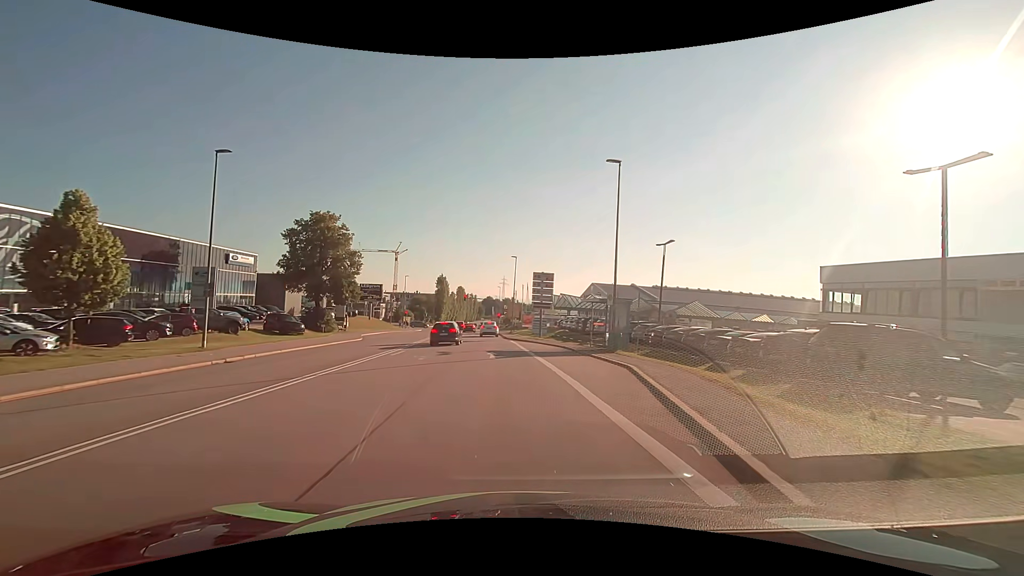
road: secondary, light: Day
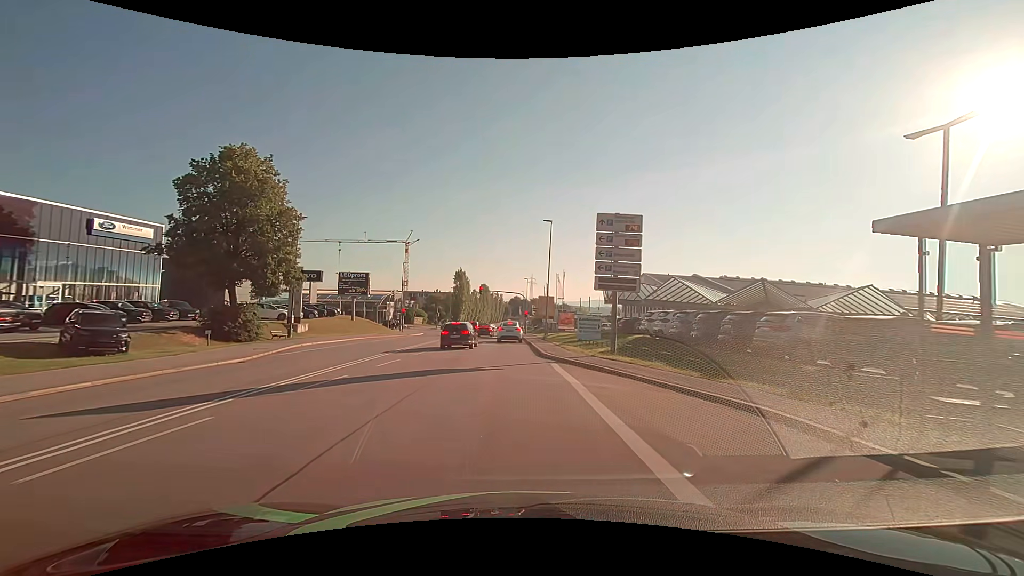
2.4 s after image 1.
(-0.7, +23.3) m; -3°
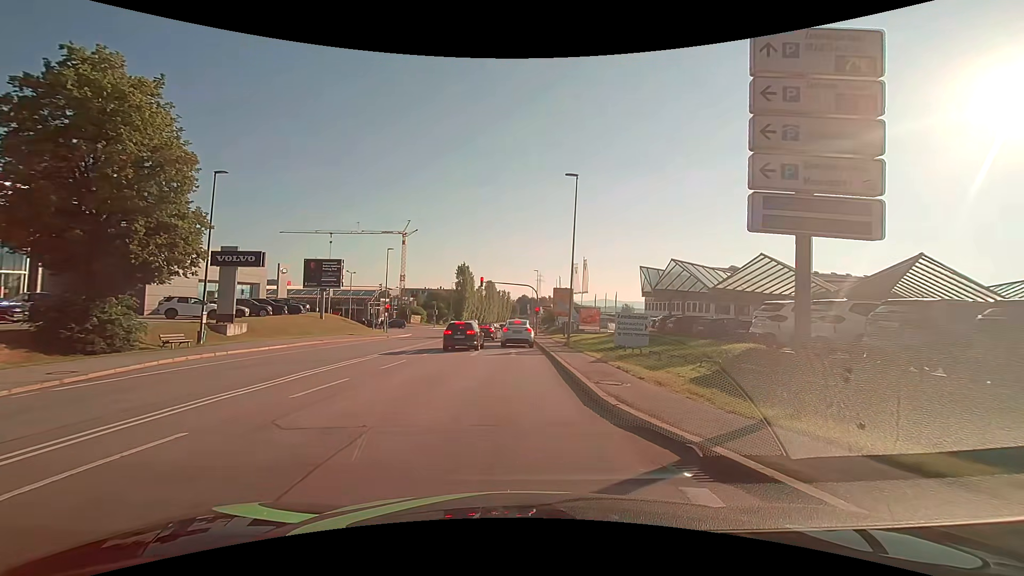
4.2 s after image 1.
(-0.2, +12.8) m; -1°
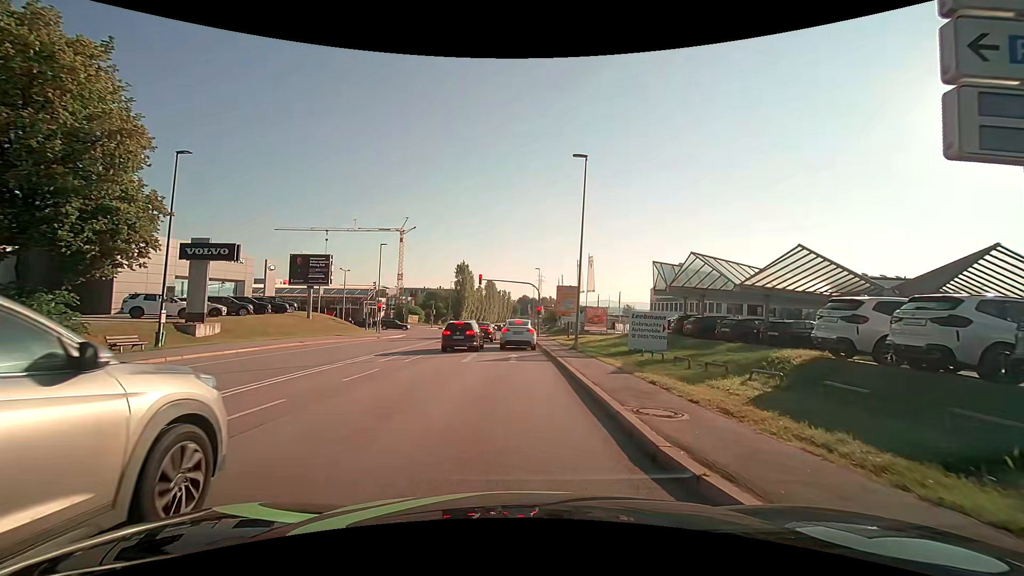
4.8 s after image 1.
(0.0, +3.4) m; 0°
